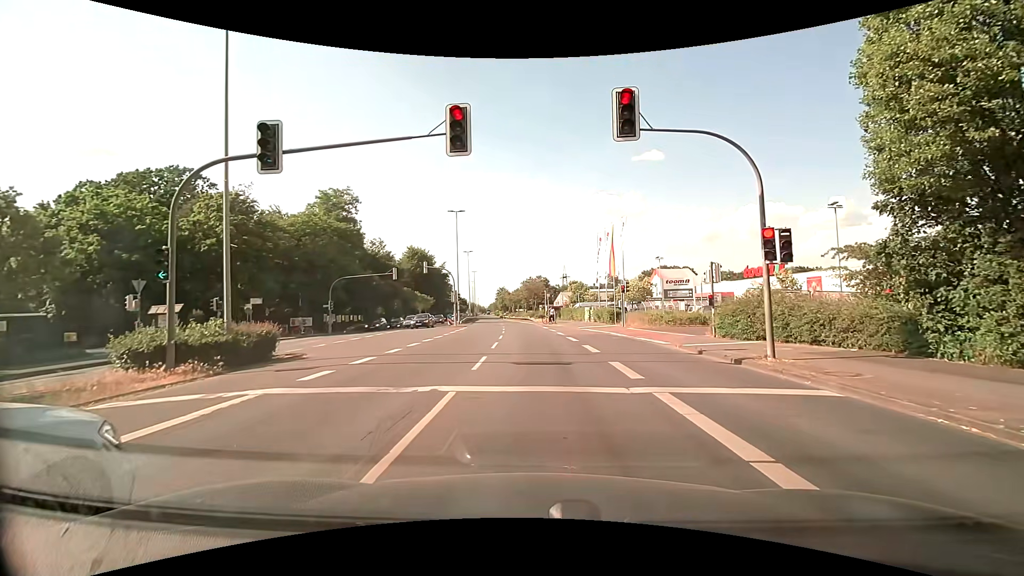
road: primary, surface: asphalt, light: Day
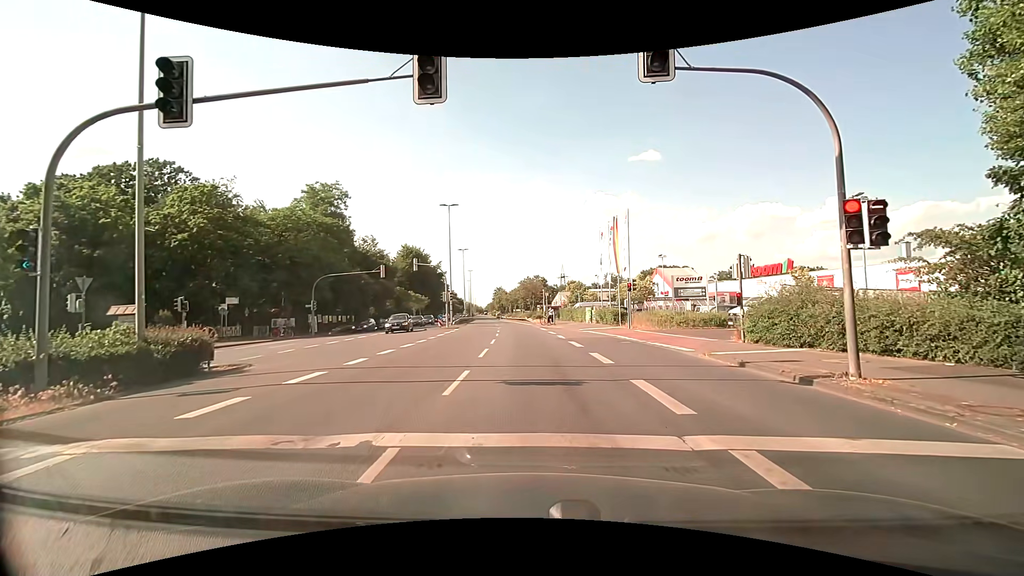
(0.0, +3.1) m; -1°
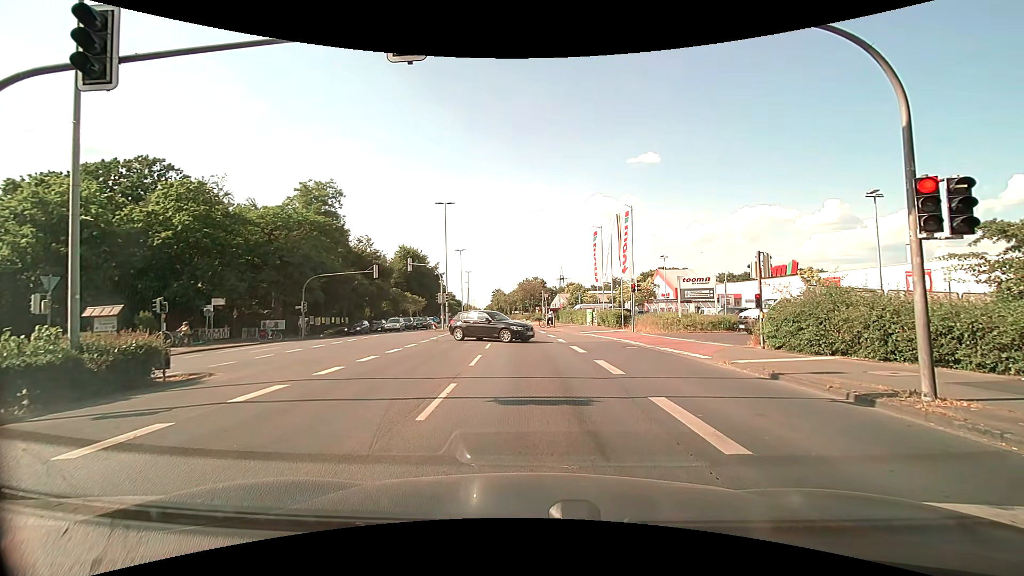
(0.0, +1.7) m; +1°
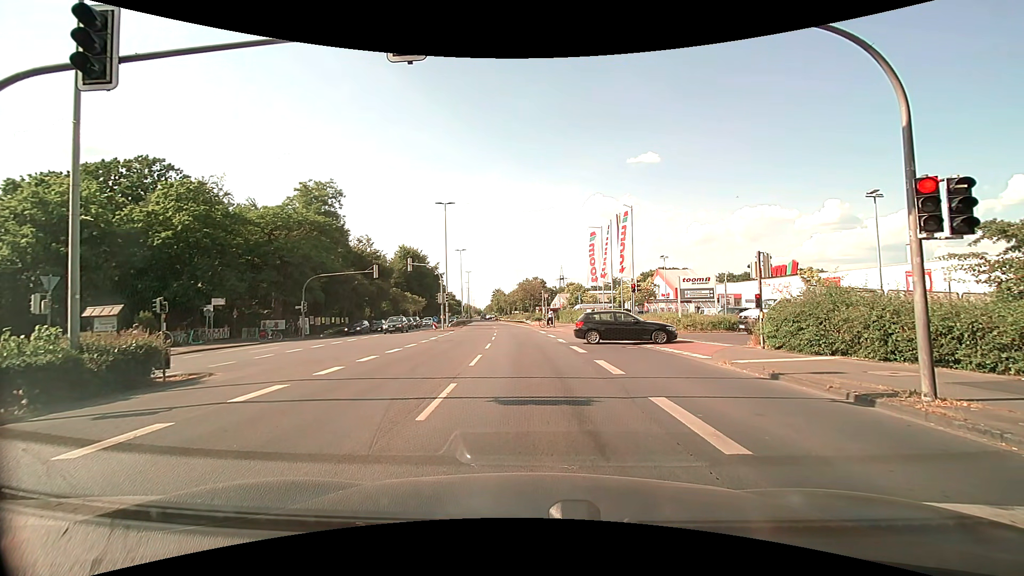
(0.0, 0.0) m; 0°
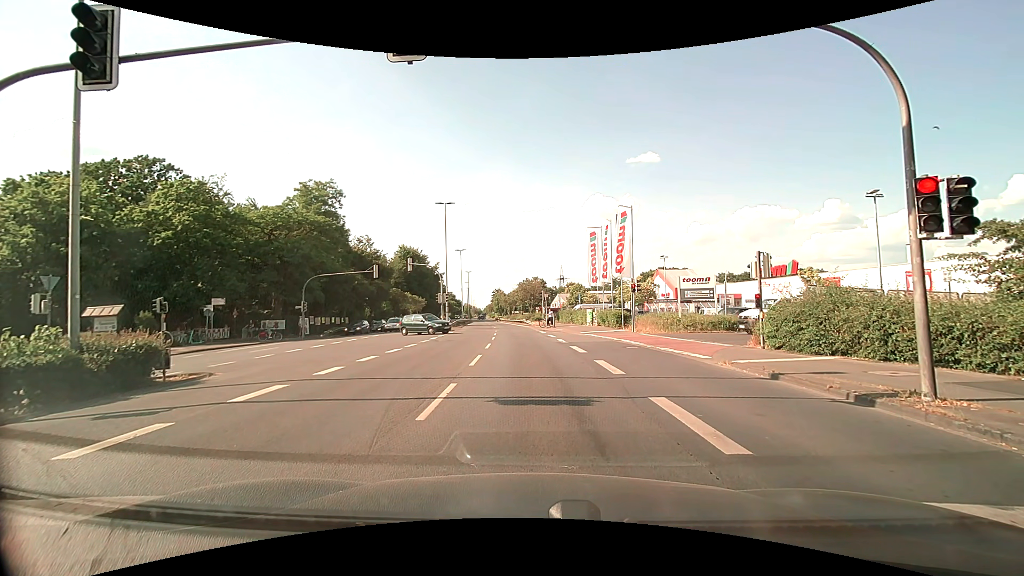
(0.0, 0.0) m; 0°
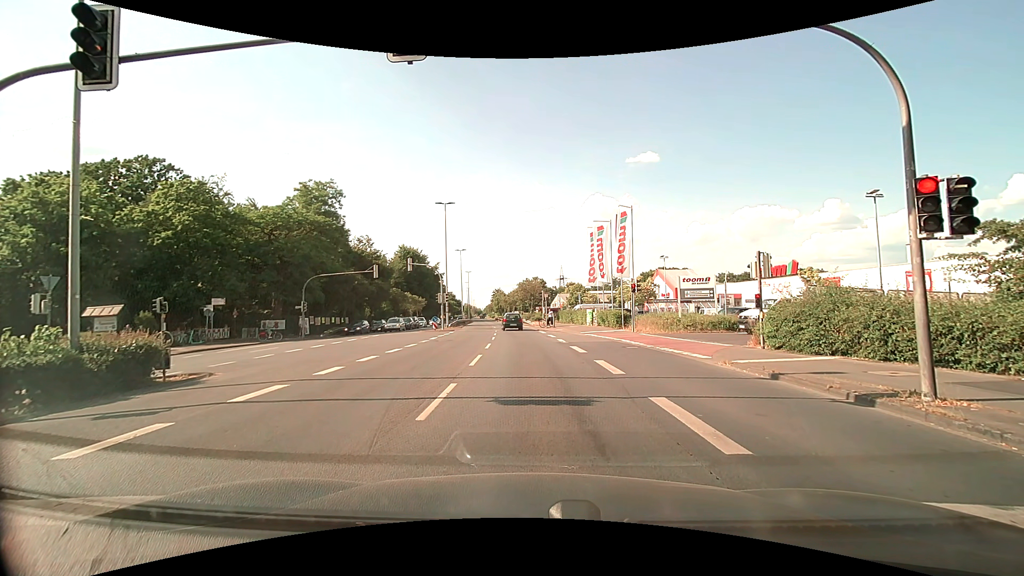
(0.0, 0.0) m; 0°
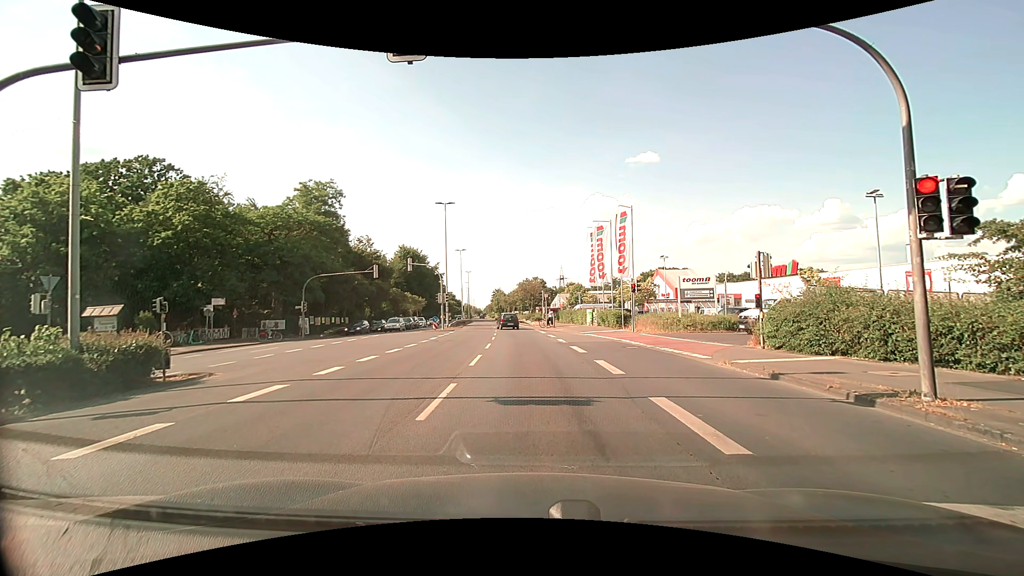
(0.0, 0.0) m; 0°
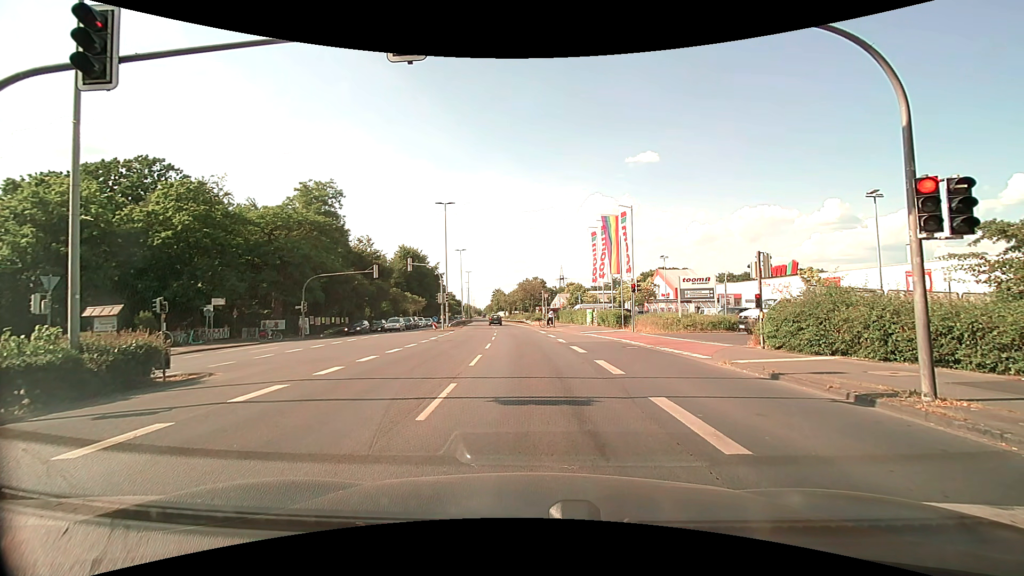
(0.0, 0.0) m; 0°
(0, +10) (0, +20) (-1, +30) (-2, +40) (-3, +50) (-4, +60) (-5, +70) (-6, +80) (-7, +90) (-8, +100) m
